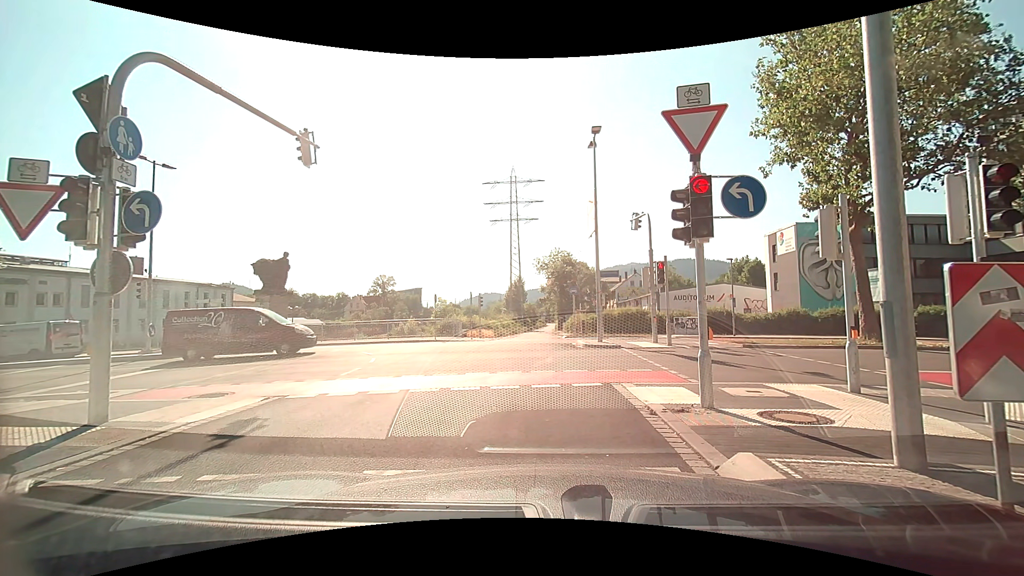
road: trunk_link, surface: asphalt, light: Day
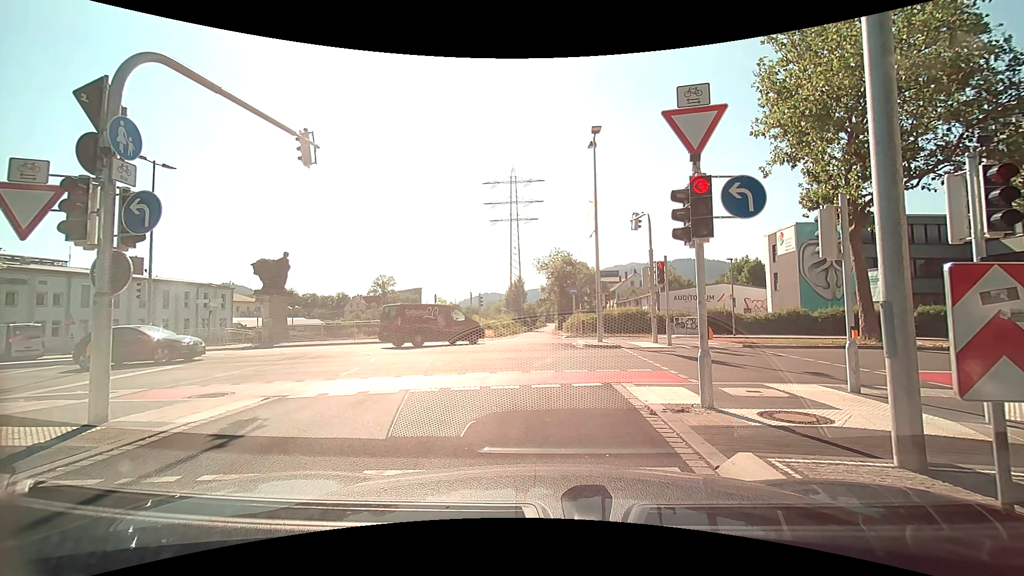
(0.0, 0.0) m; 0°
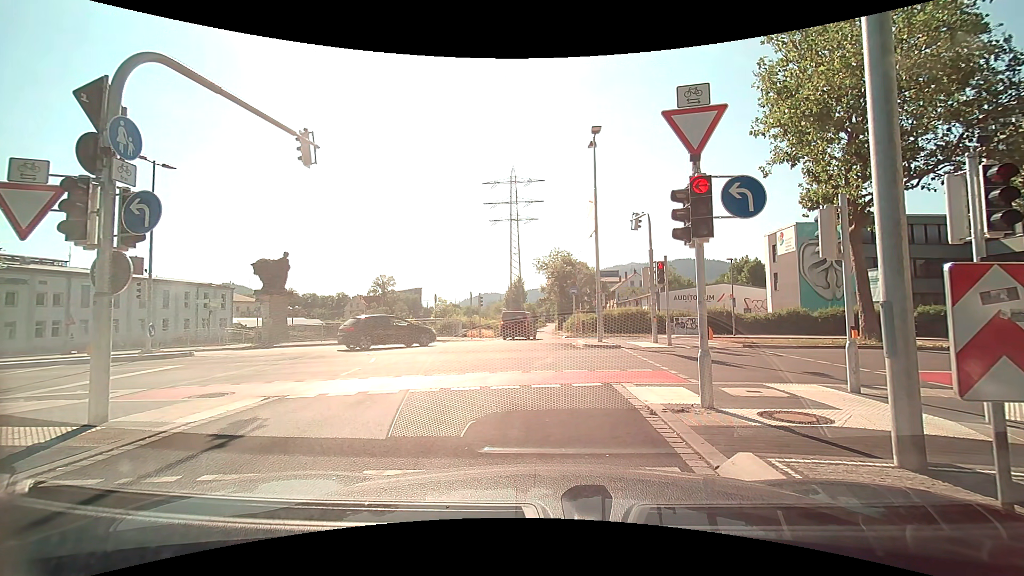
(0.0, 0.0) m; 0°
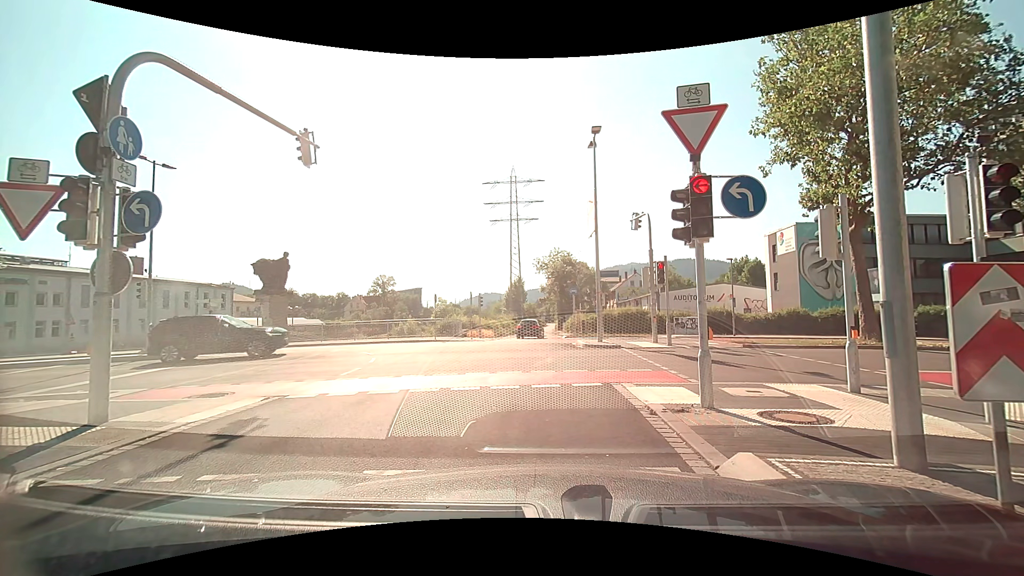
(0.0, 0.0) m; 0°
